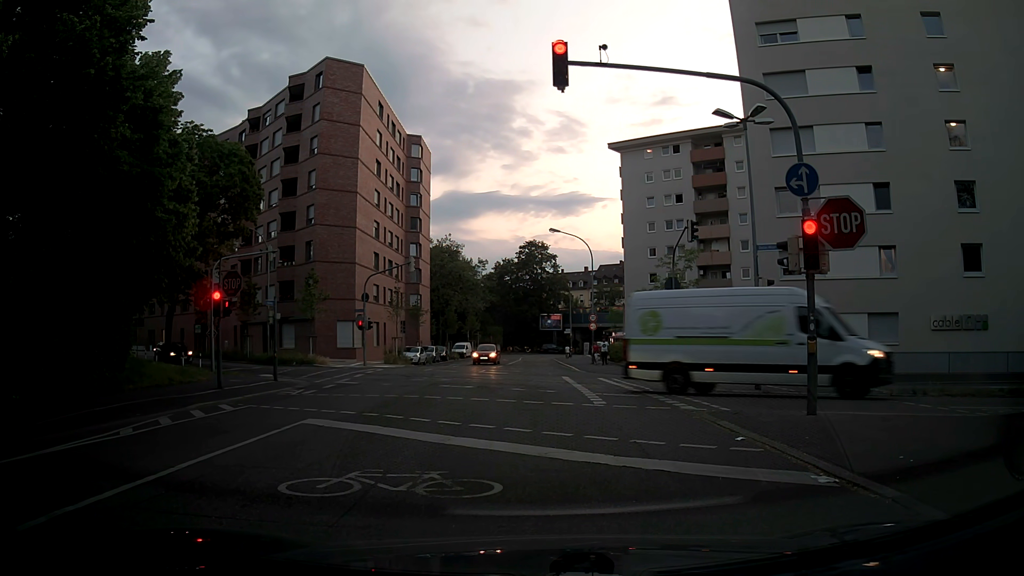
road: tertiary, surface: asphalt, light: Sunrise
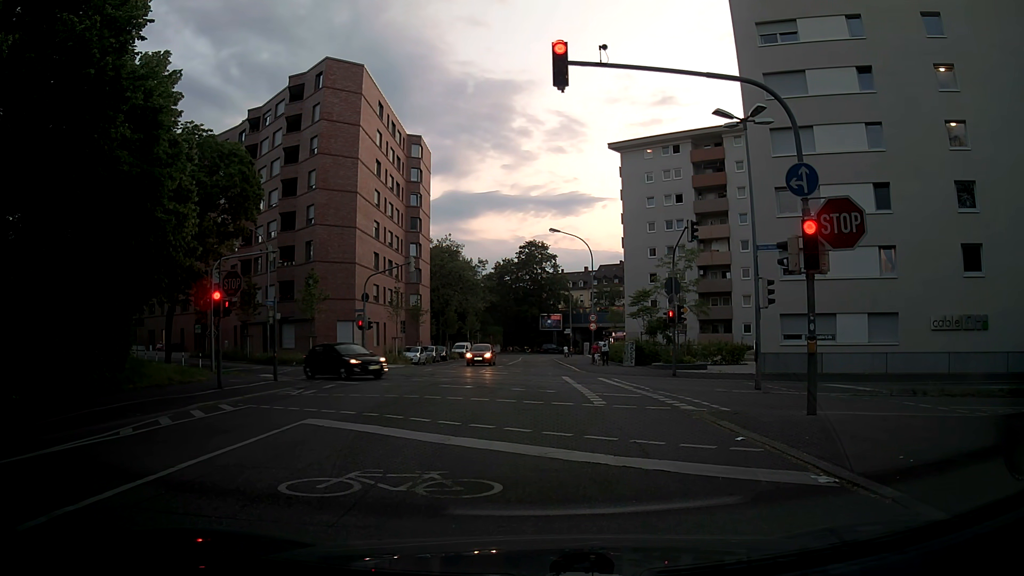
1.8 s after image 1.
(0.0, 0.0) m; 0°
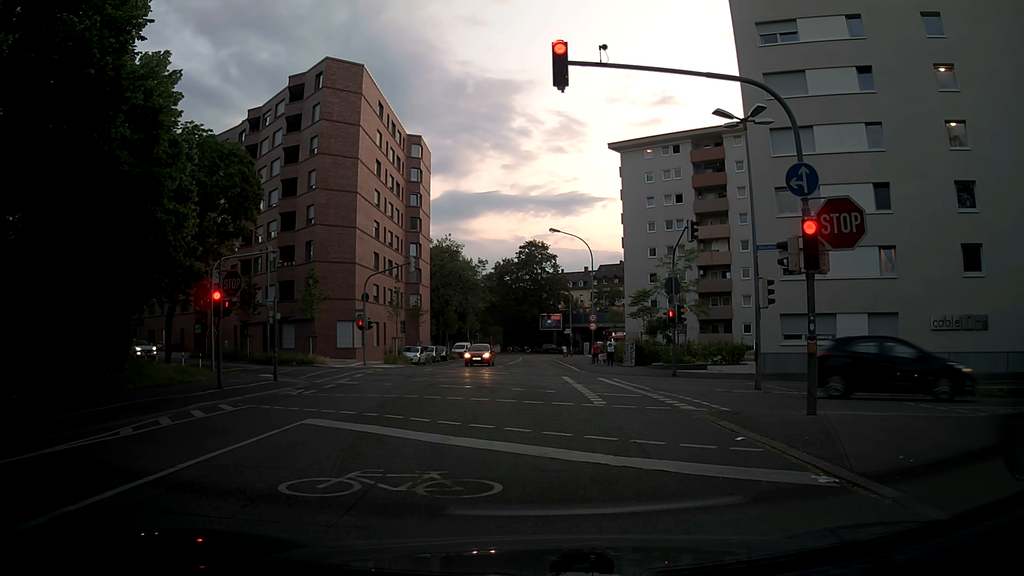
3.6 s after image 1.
(0.0, 0.0) m; 0°
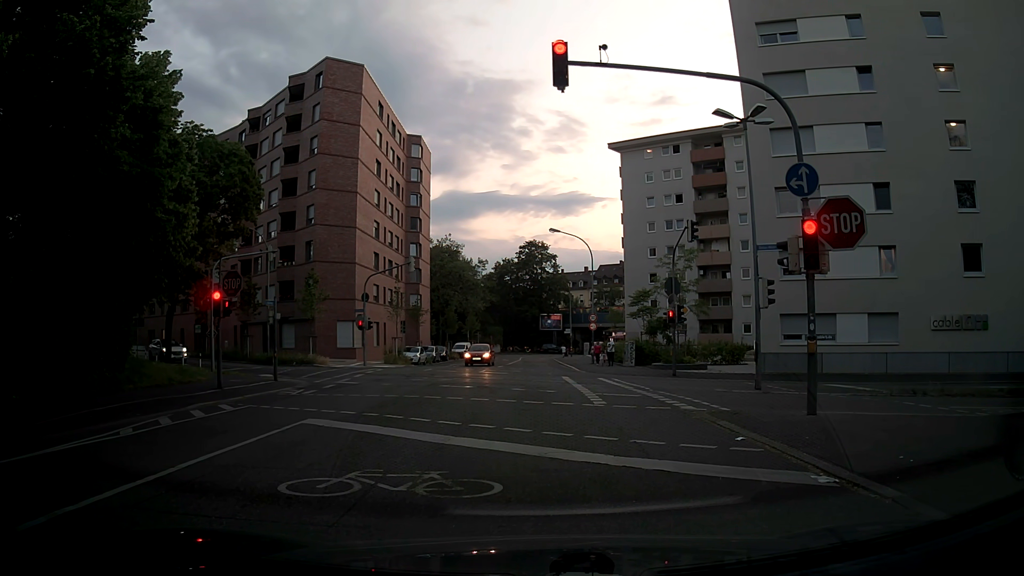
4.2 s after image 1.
(0.0, 0.0) m; 0°
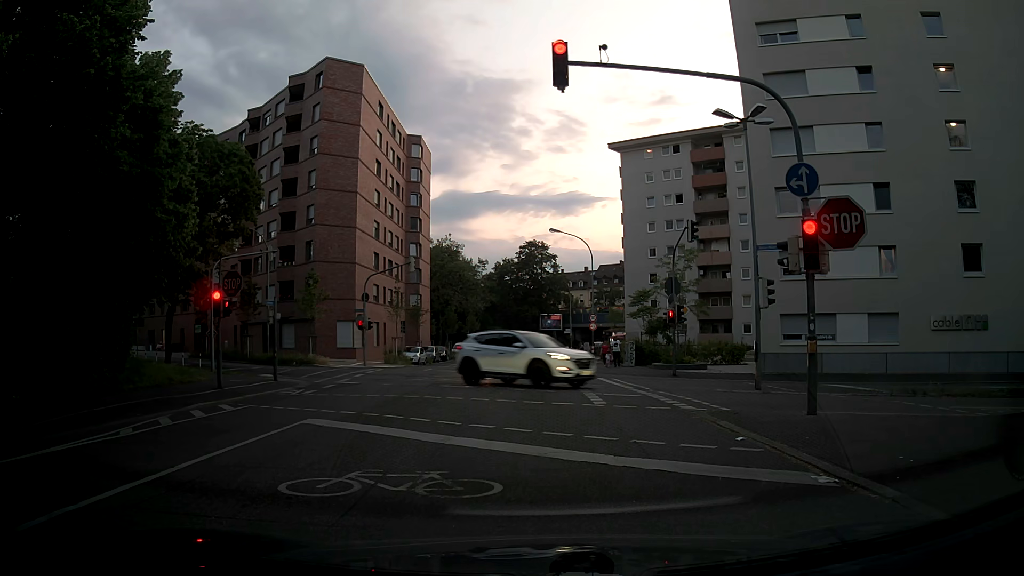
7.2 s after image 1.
(0.0, 0.0) m; 0°
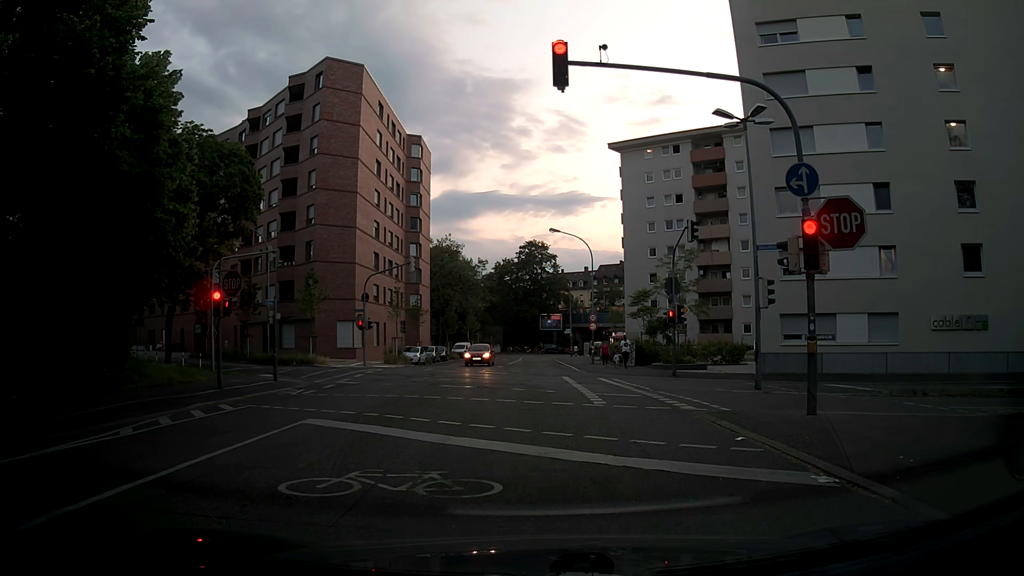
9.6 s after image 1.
(0.0, 0.0) m; 0°
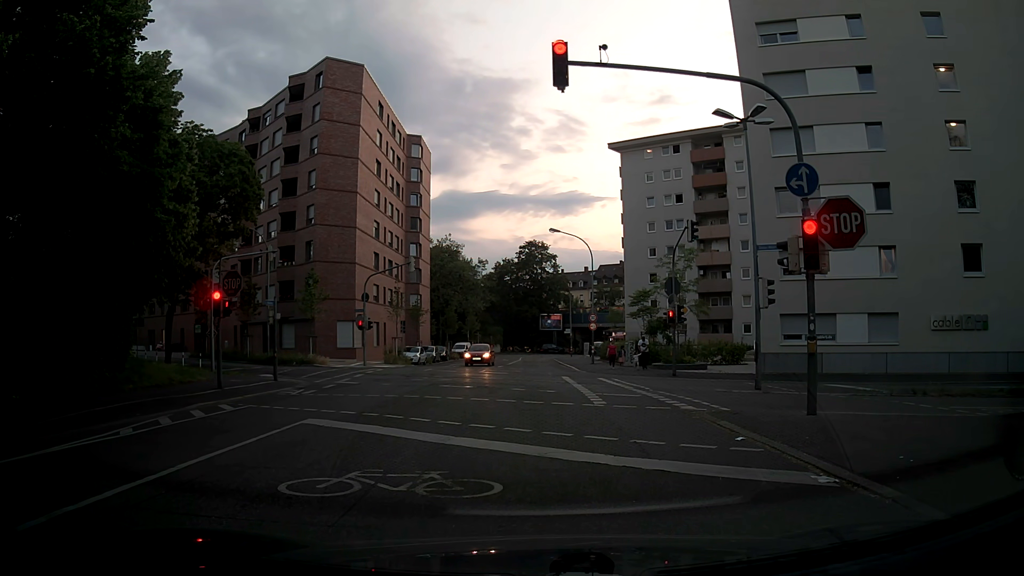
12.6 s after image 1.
(0.0, 0.0) m; 0°
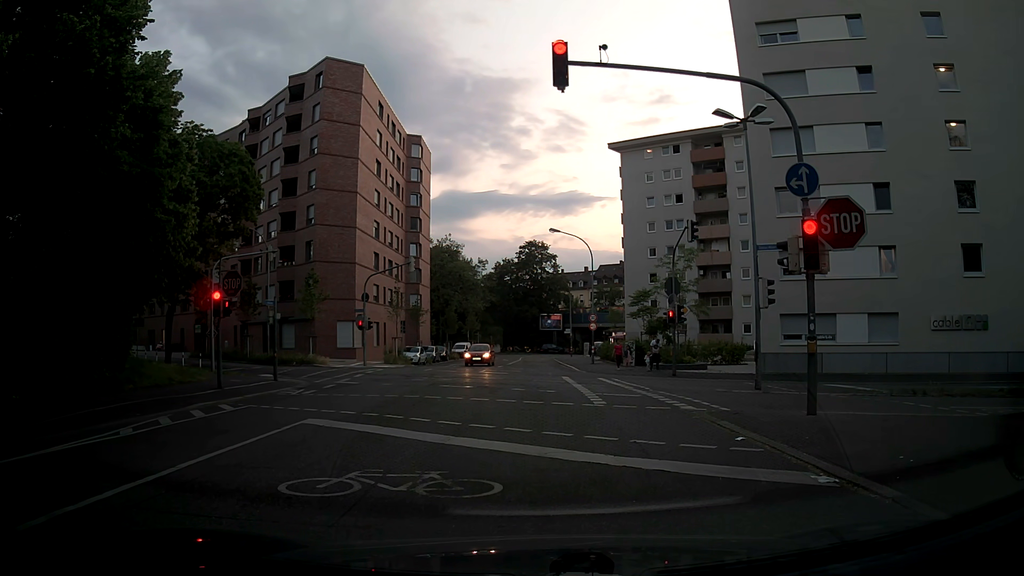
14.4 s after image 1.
(0.0, 0.0) m; 0°
